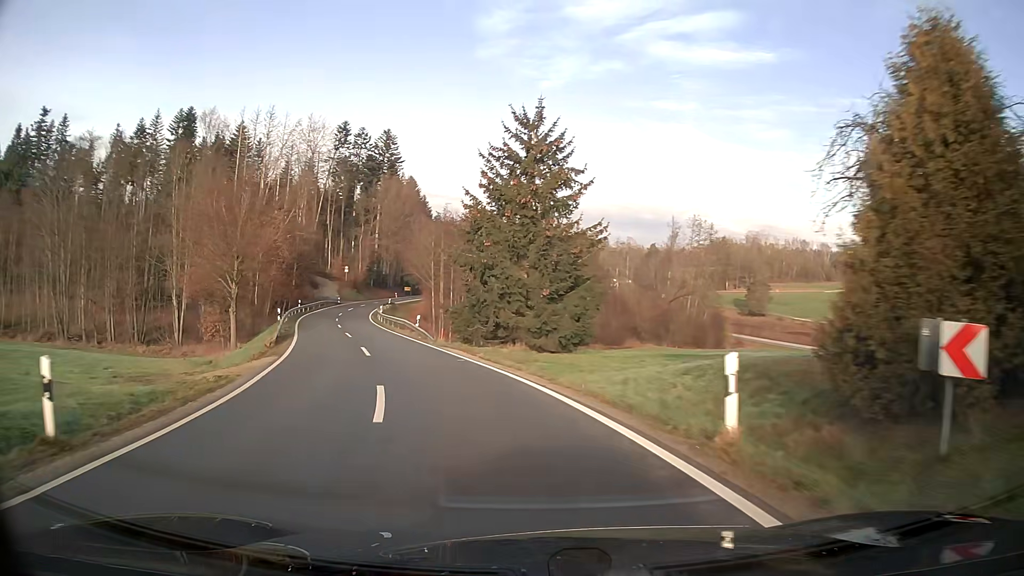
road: tertiary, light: Day
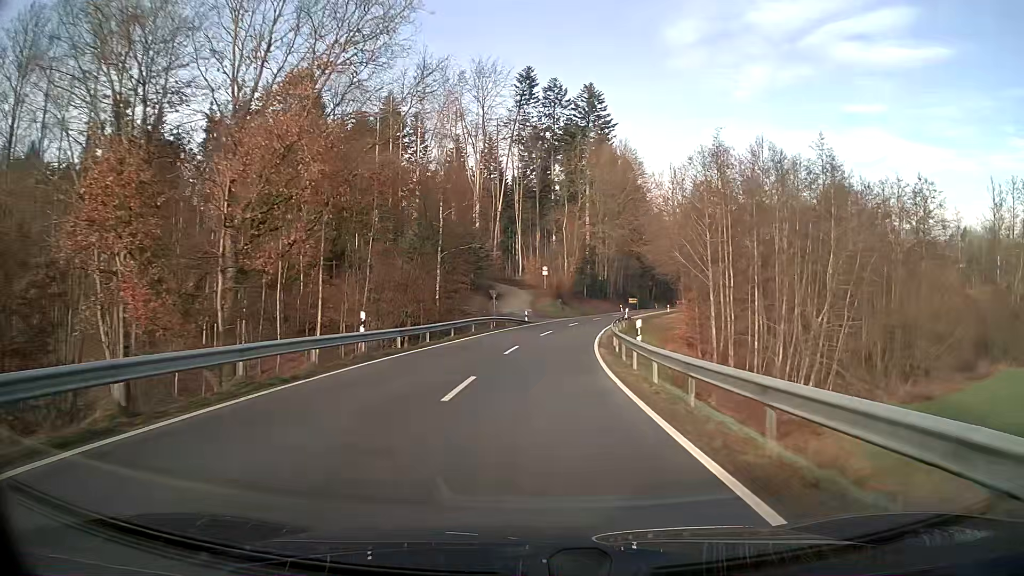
(-9.7, +44.9) m; -14°
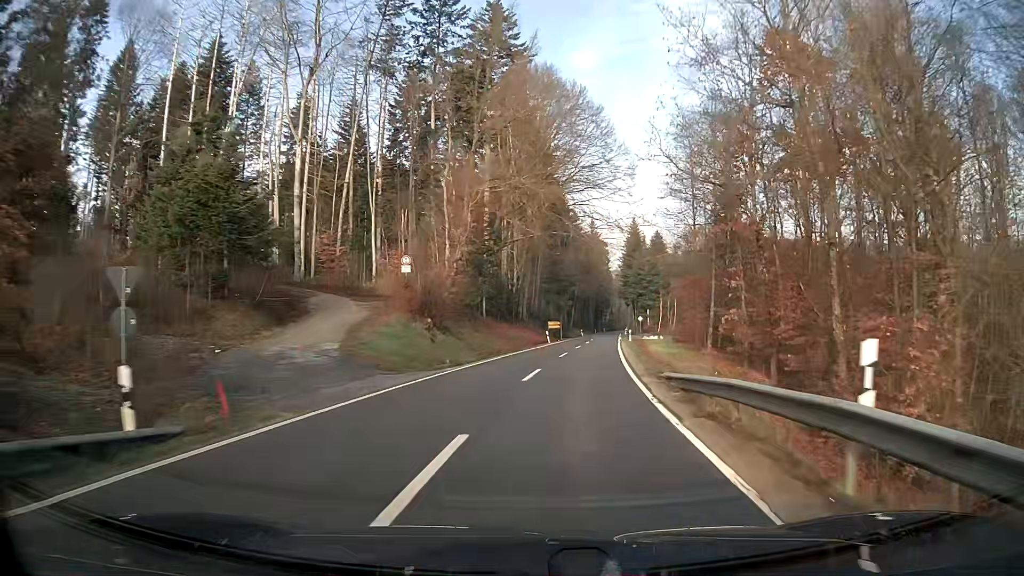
(+3.0, +42.4) m; +10°
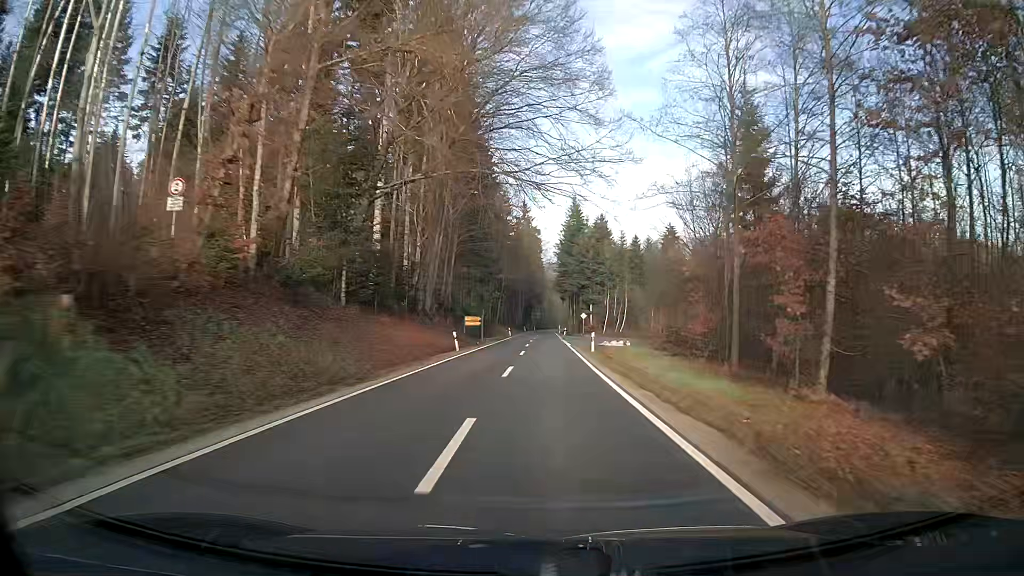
(+1.1, +22.6) m; +5°
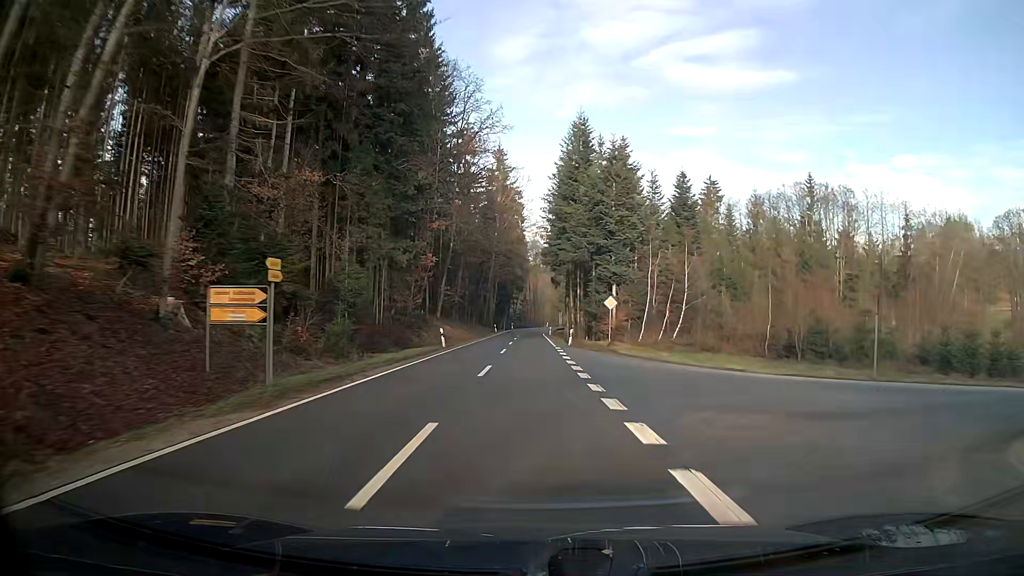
(+0.6, +48.2) m; +1°
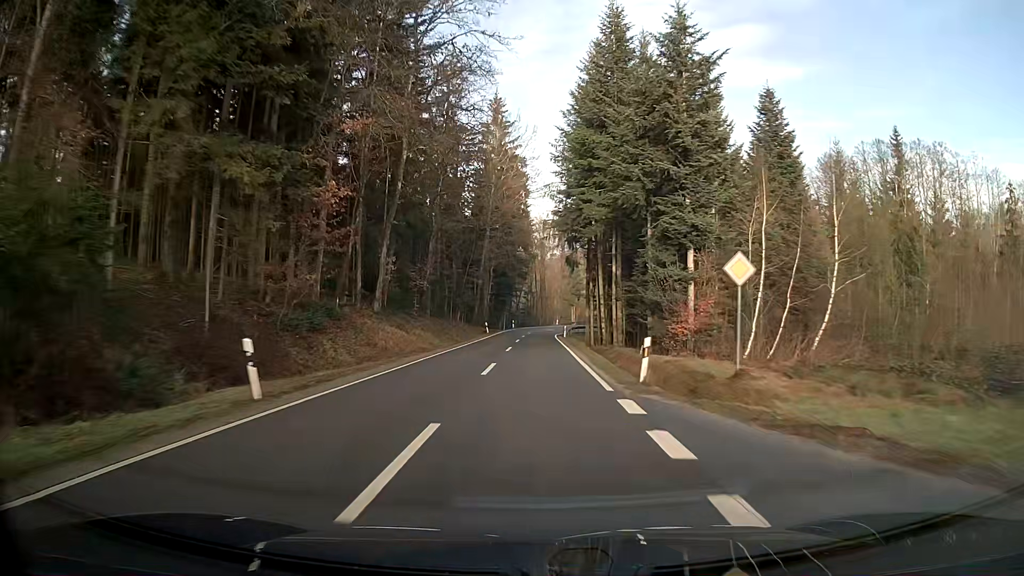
(-0.1, +24.9) m; -1°
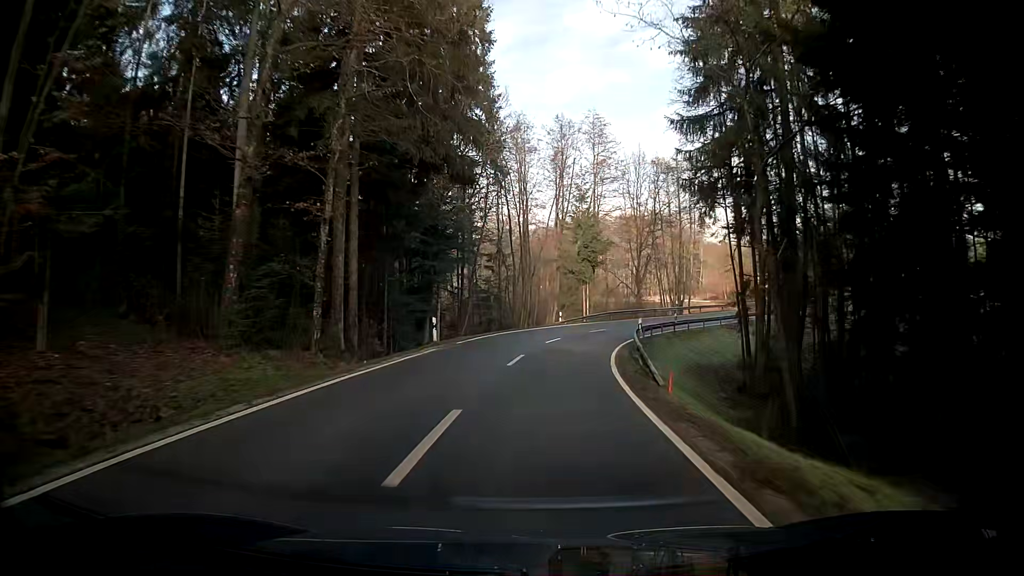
(+0.1, +58.0) m; +3°
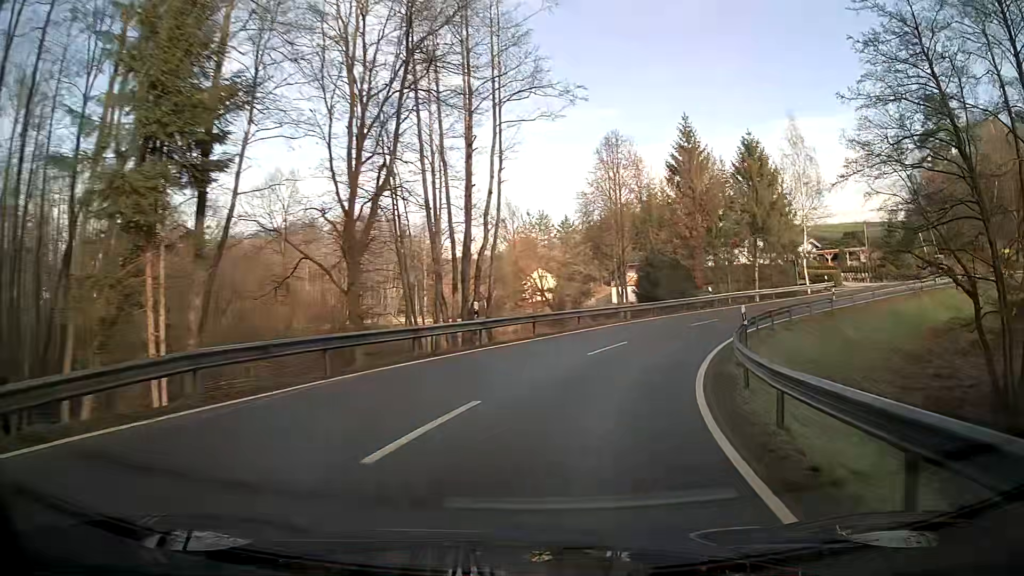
(+8.6, +44.6) m; +27°
